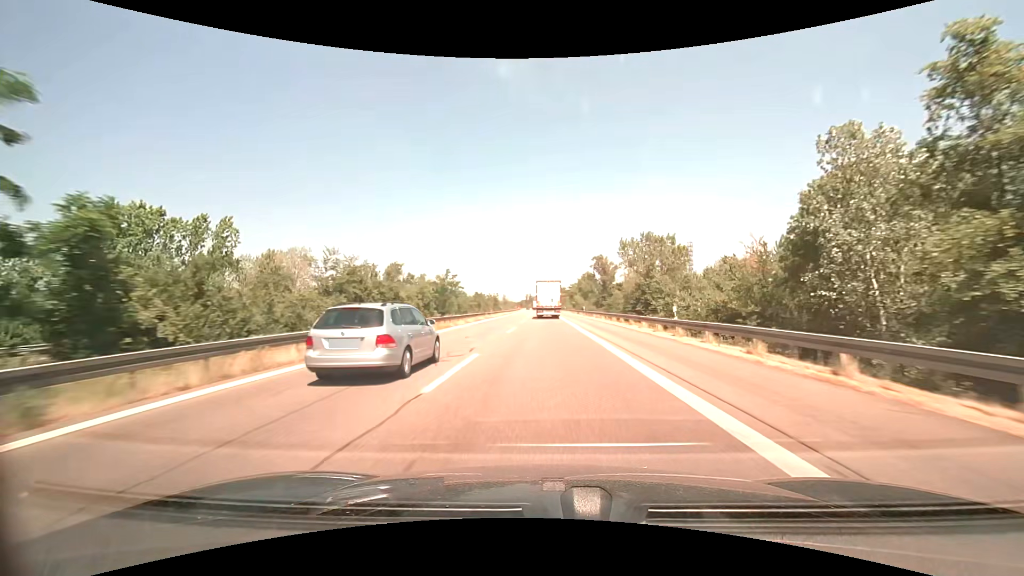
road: motorway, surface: asphalt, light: Day
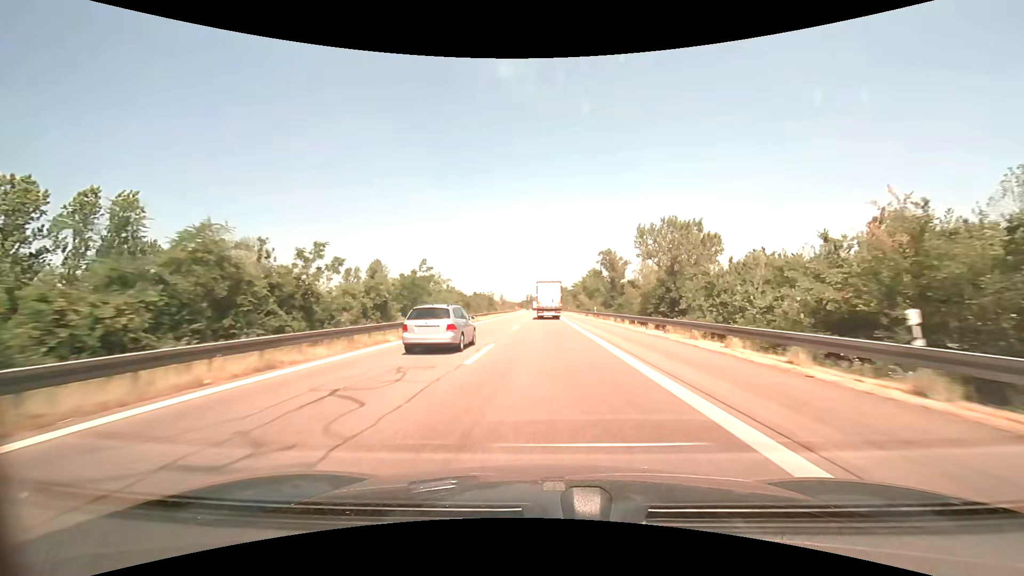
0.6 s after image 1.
(0.0, +14.0) m; 0°
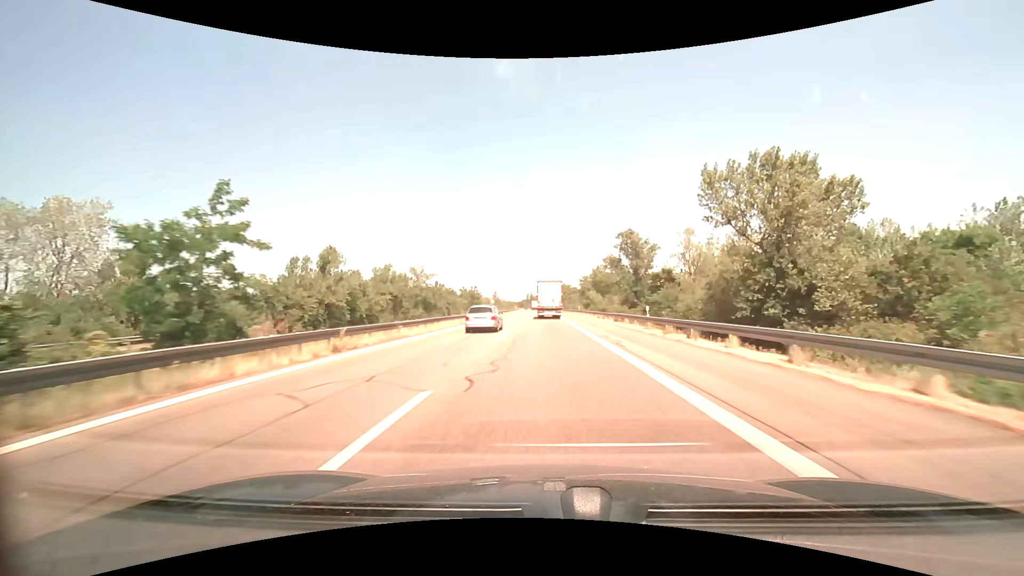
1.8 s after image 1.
(0.0, +28.0) m; 0°
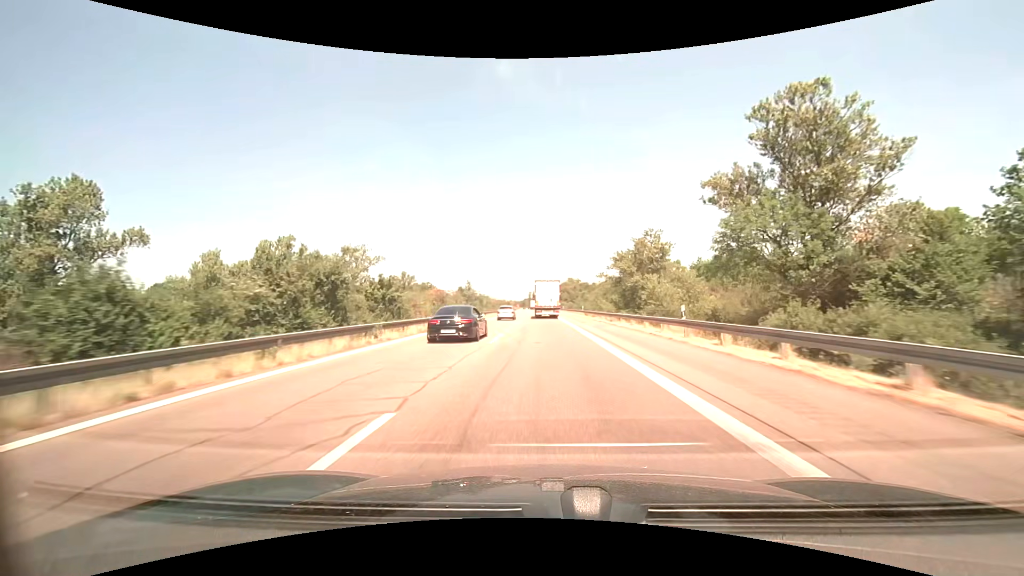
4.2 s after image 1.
(-0.2, +55.8) m; 0°
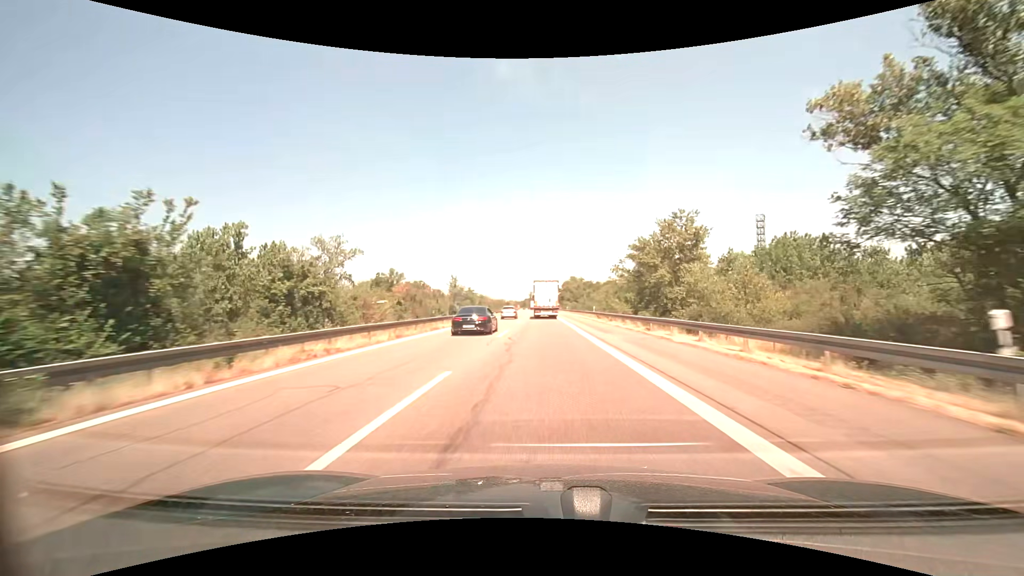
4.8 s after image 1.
(0.0, +13.9) m; 0°
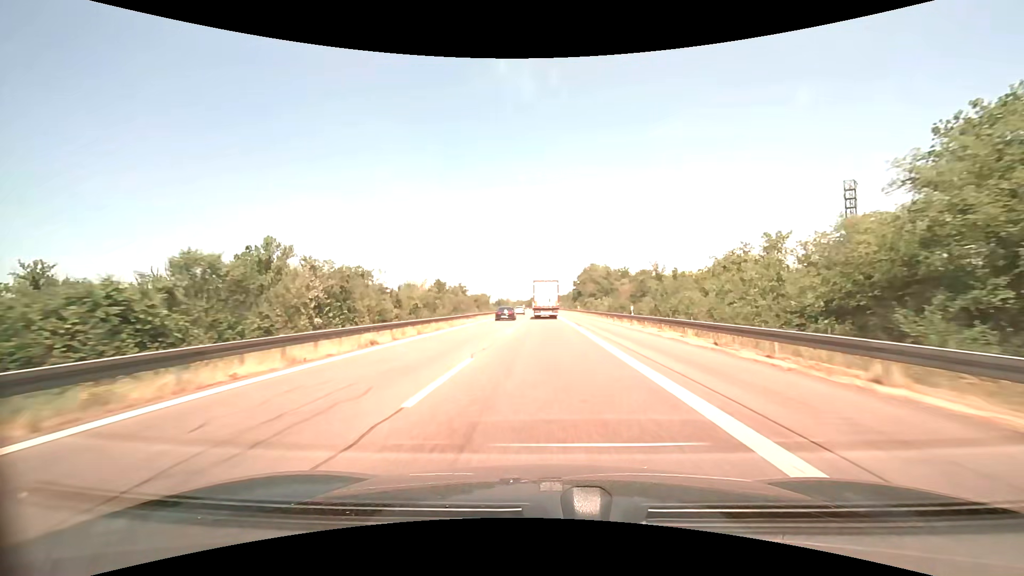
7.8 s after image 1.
(-0.4, +69.5) m; -1°
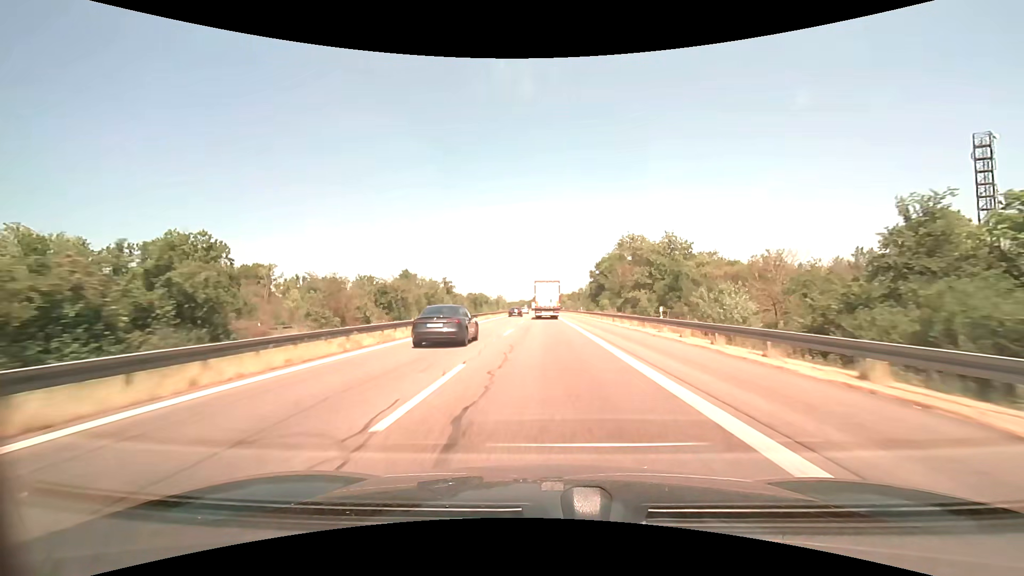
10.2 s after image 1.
(-0.4, +55.5) m; -1°
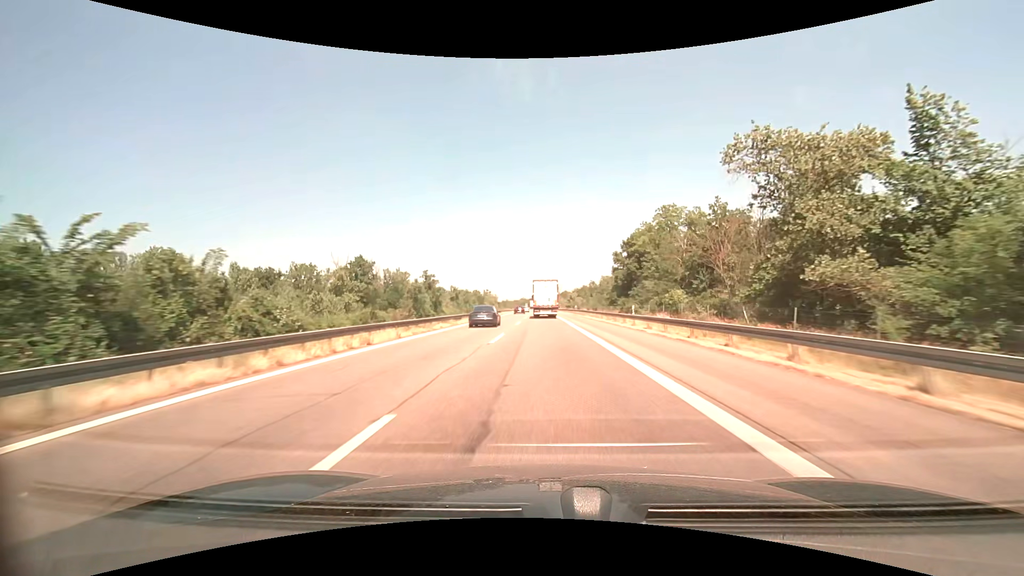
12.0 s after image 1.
(-0.1, +41.5) m; 0°
(0, +10) (0, +20) (0, +30) (0, +40) (0, +50) (0, +60) (-1, +70) (-1, +80) (-1, +90) (-1, +100) m
